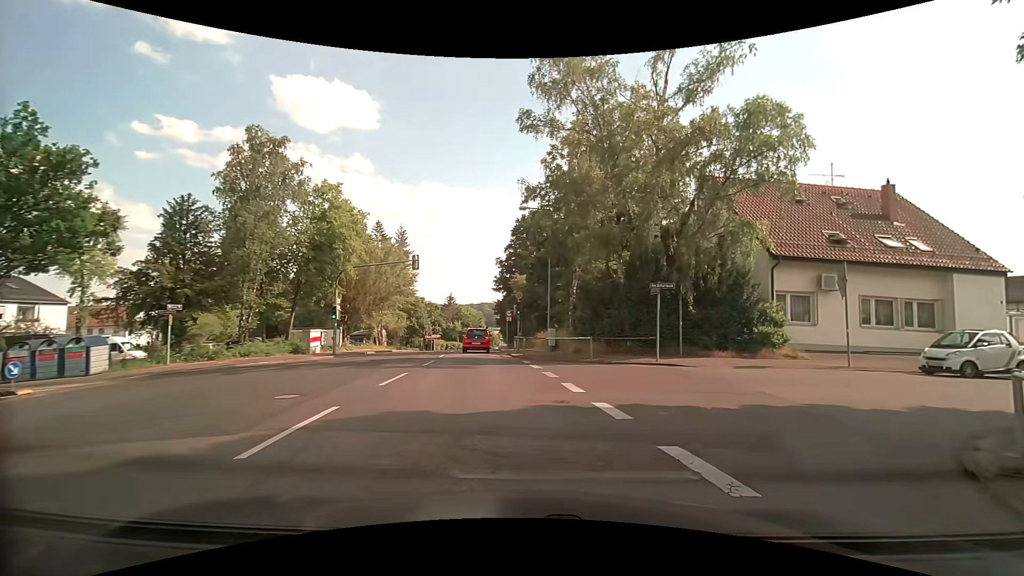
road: tertiary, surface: asphalt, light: Day
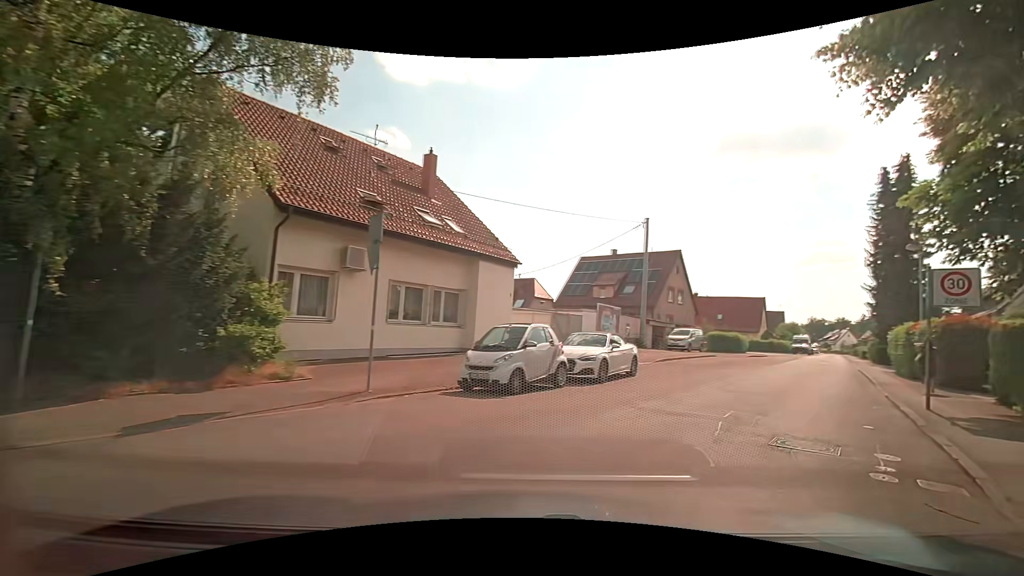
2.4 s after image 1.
(+4.2, +9.9) m; +49°
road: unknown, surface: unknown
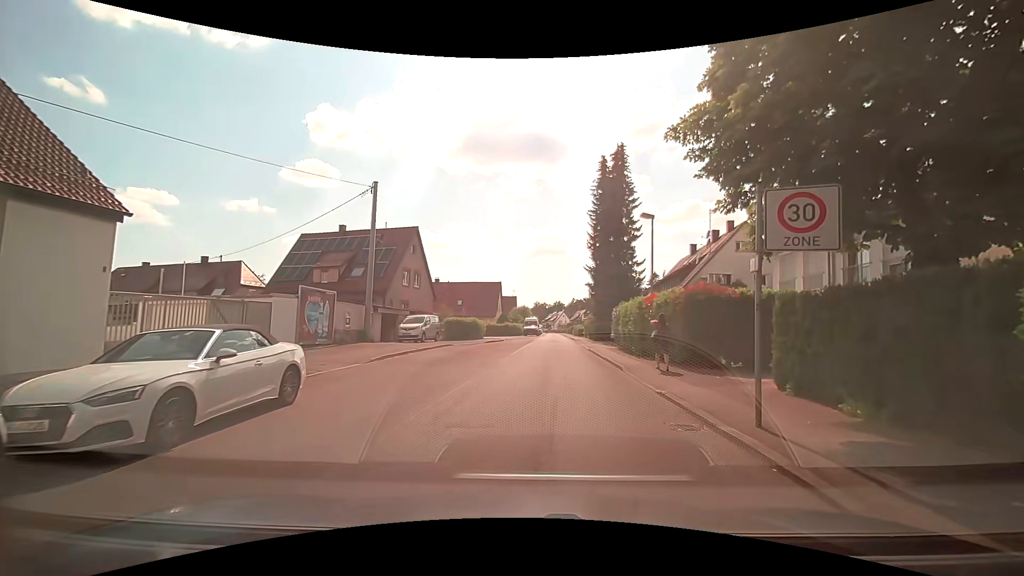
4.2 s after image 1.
(+2.3, +7.1) m; +28°
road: residential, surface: asphalt
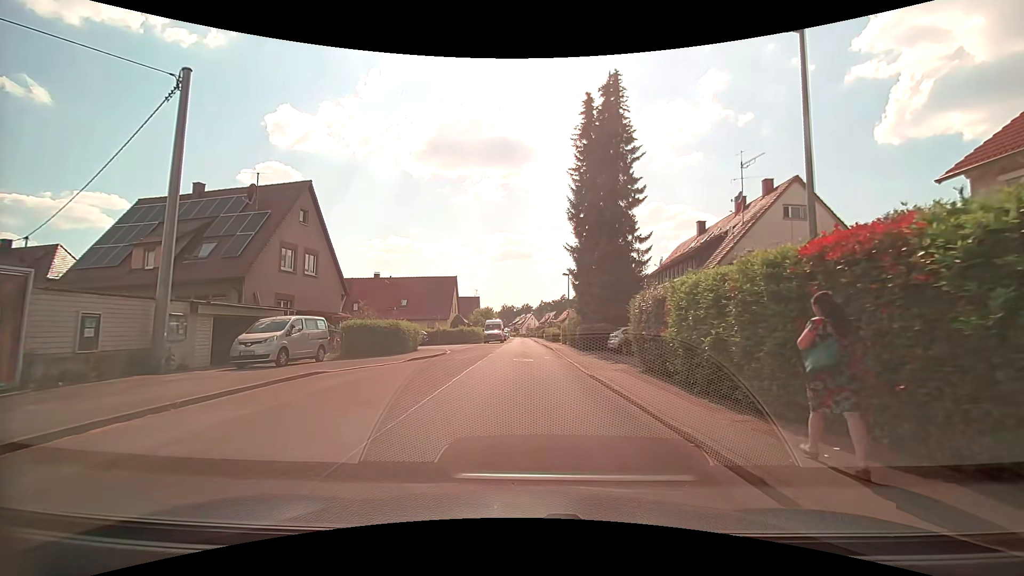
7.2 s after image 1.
(+1.1, +14.6) m; +5°
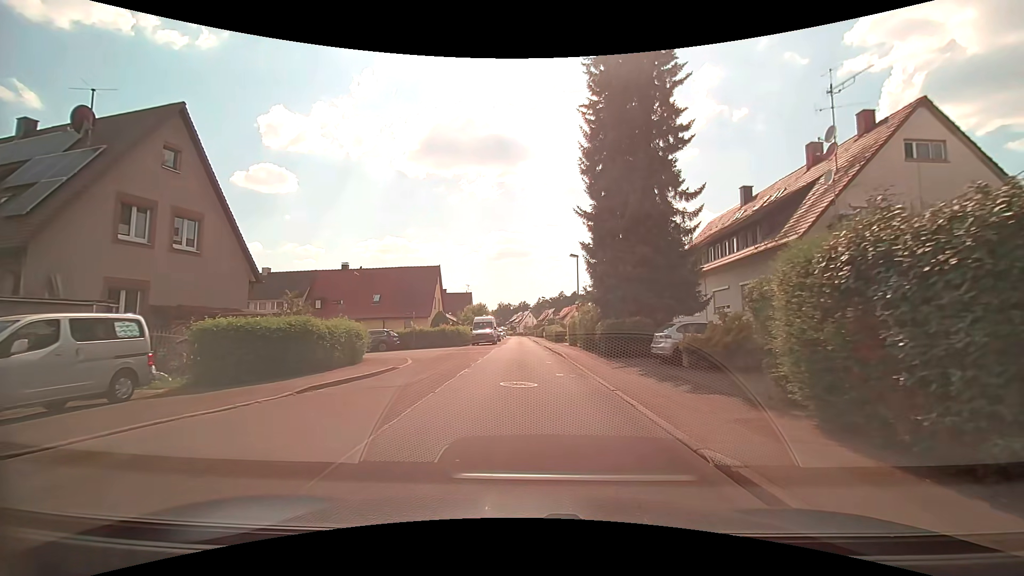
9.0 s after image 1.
(0.0, +9.9) m; +1°
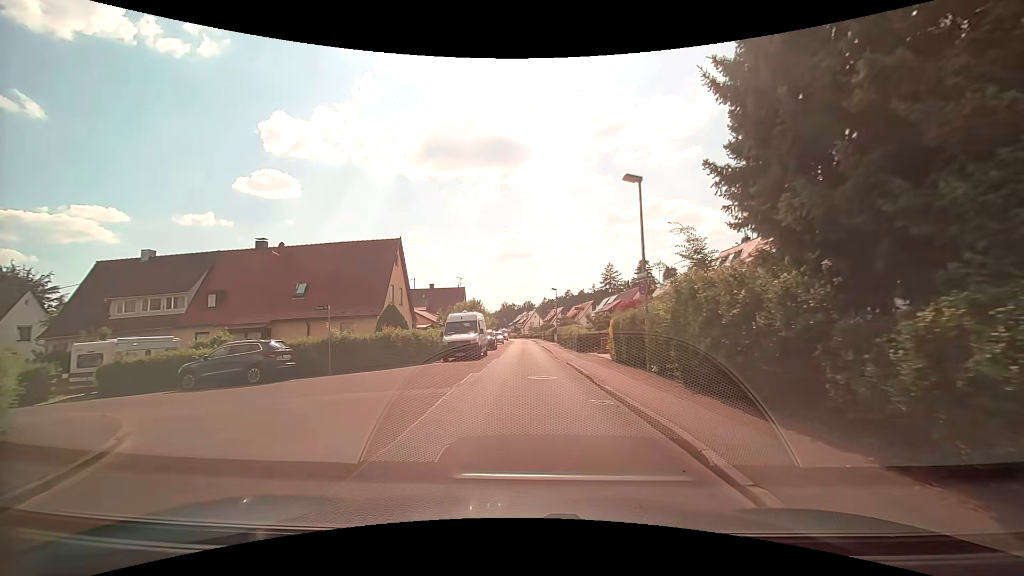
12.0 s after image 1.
(-0.1, +17.7) m; -1°
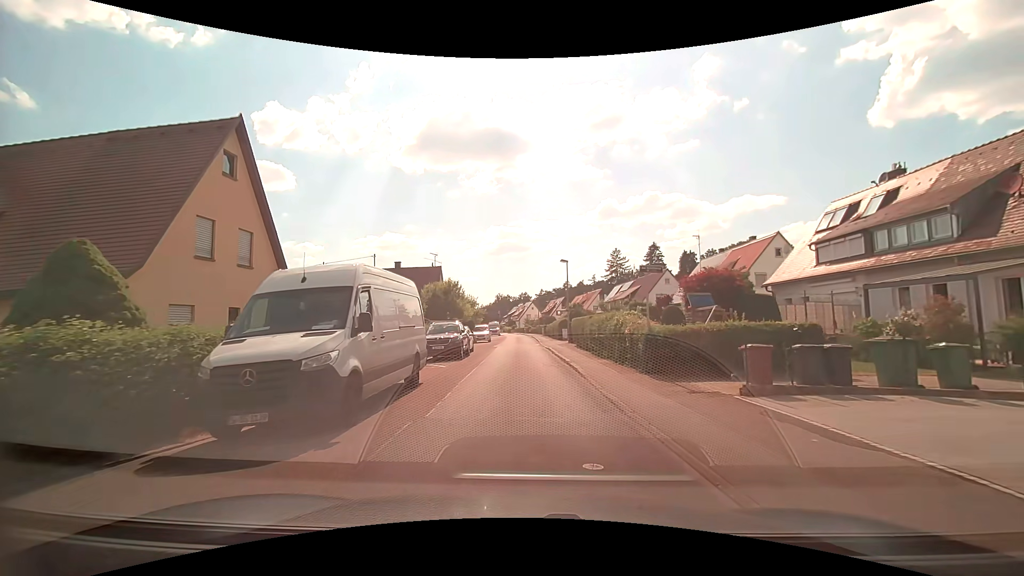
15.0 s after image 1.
(0.0, +18.9) m; +1°
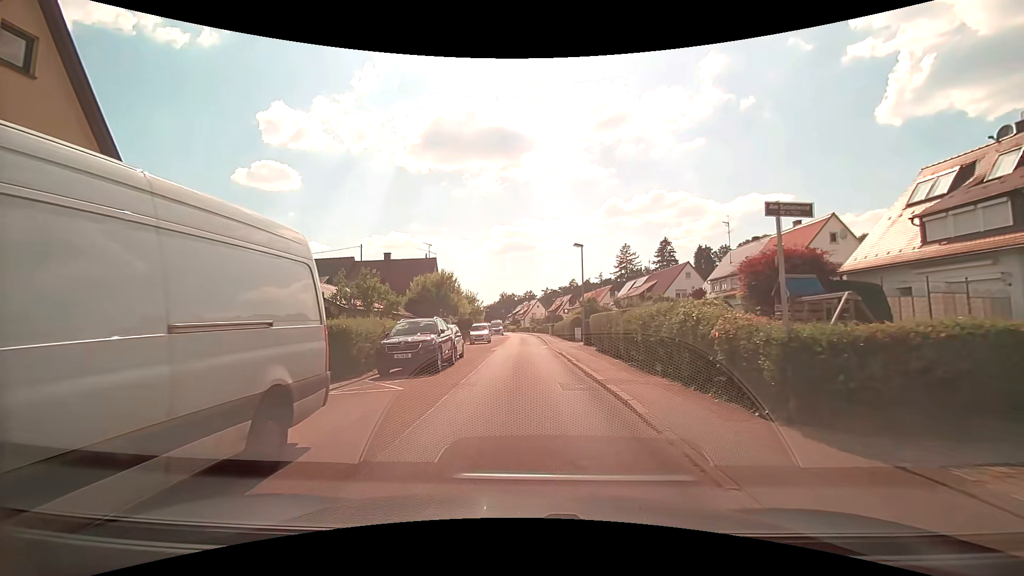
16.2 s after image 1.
(-0.1, +6.7) m; -1°
(0, +10) (0, +20) (0, +30) (0, +40) (0, +50) (-1, +60) (-1, +70) (-1, +80) (-2, +90) (-2, +100) m
